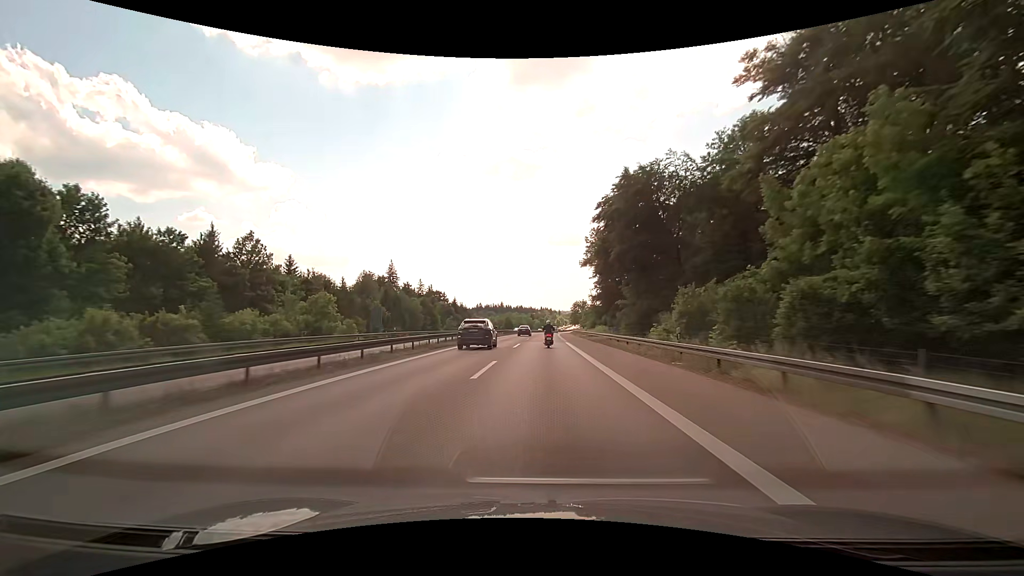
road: motorway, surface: asphalt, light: Day
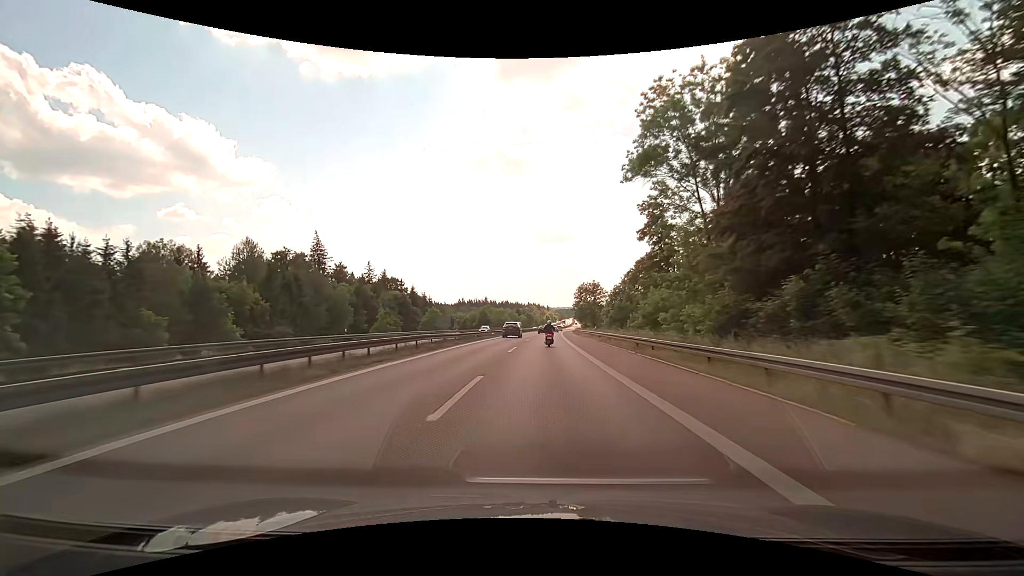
(+0.6, +59.3) m; +1°
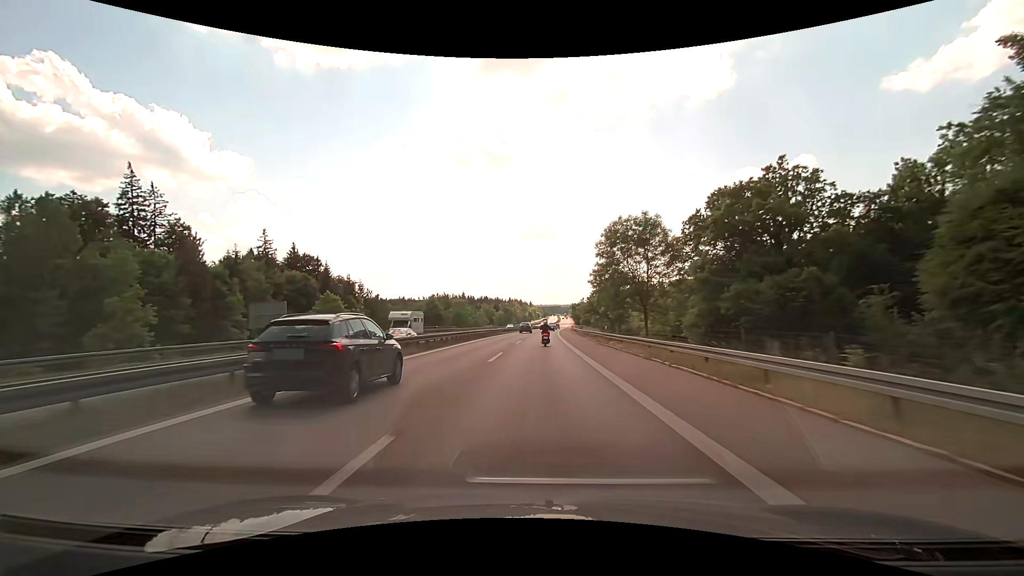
(+1.2, +60.7) m; +2°
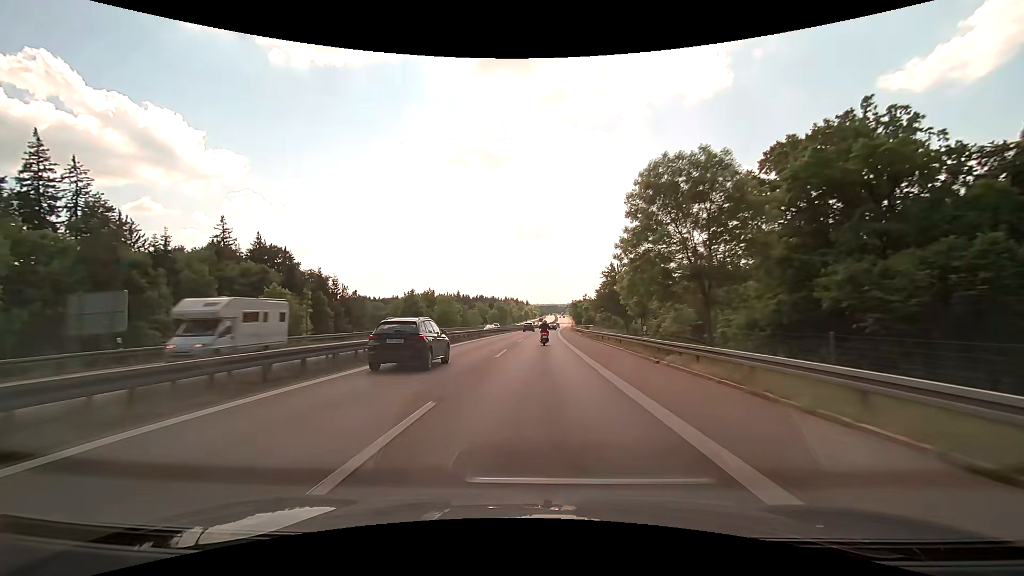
(+0.1, +15.4) m; 0°
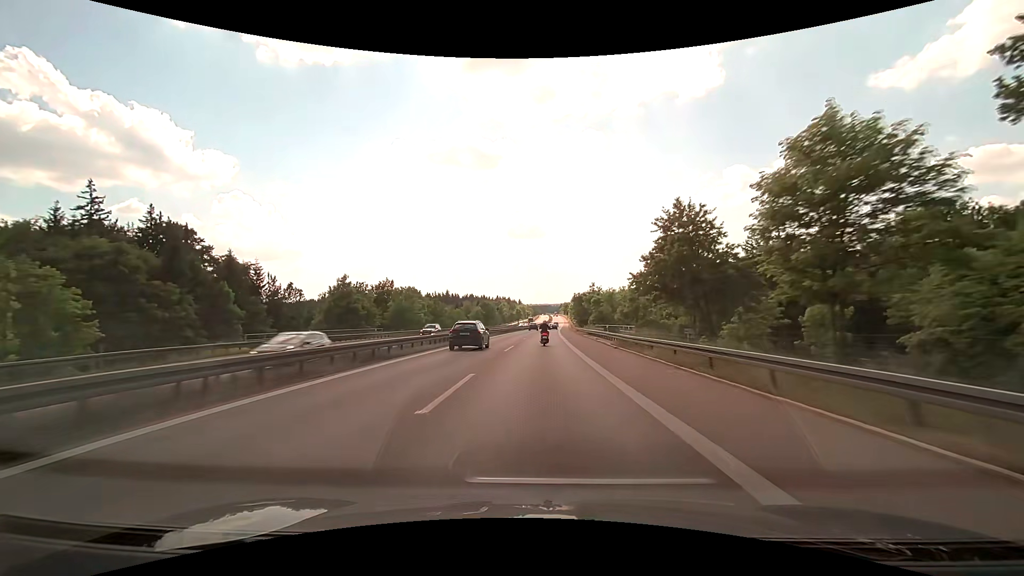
(+0.2, +30.9) m; +1°
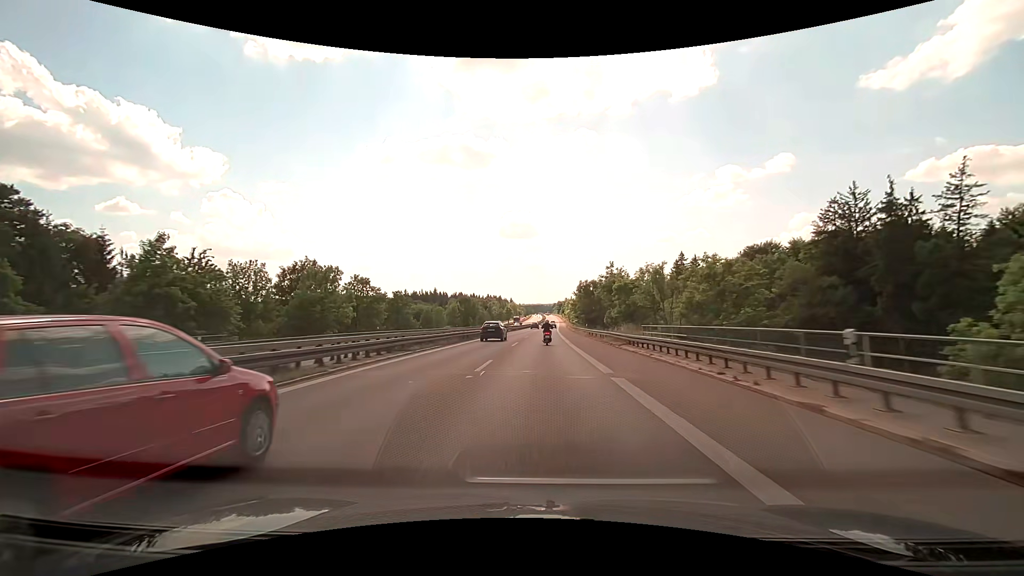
(+0.2, +31.0) m; +1°
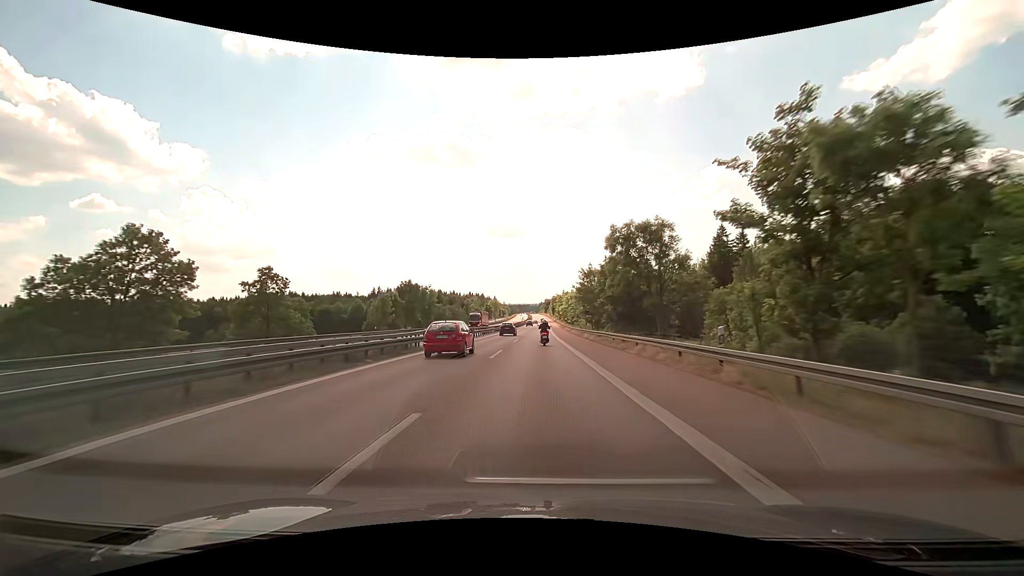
(+0.6, +46.3) m; +2°
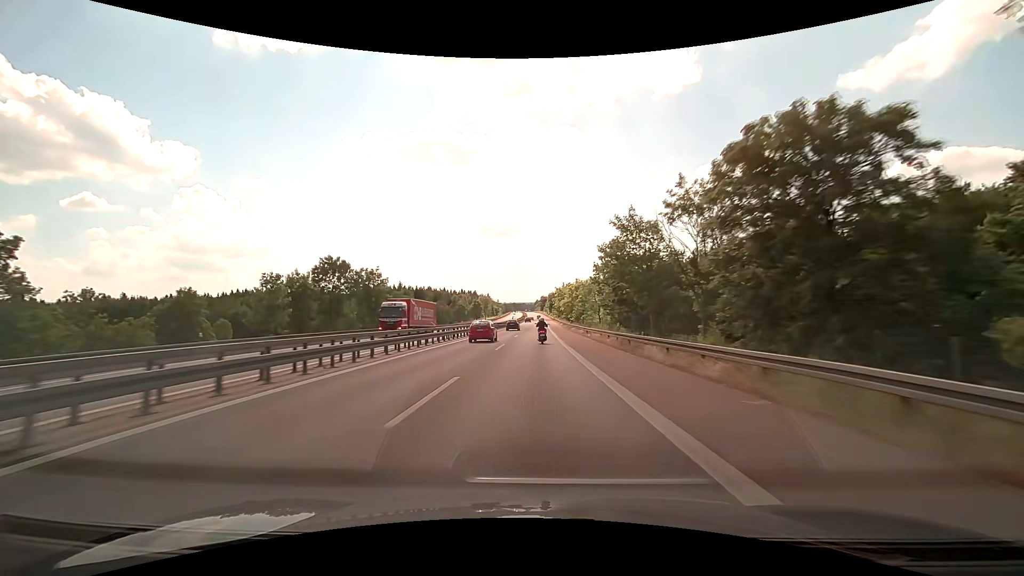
(+0.1, +30.7) m; 0°
(0, +10) (0, +20) (0, +30) (0, +40) (0, +50) (0, +60) (+1, +70) (+1, +80) (+1, +90) (+1, +100) m
